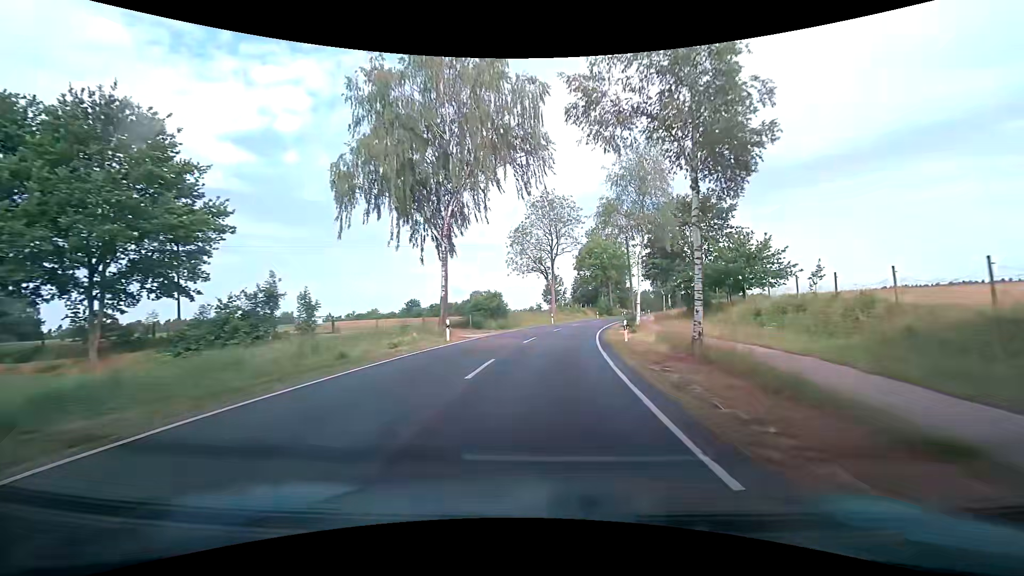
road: secondary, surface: asphalt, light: Day
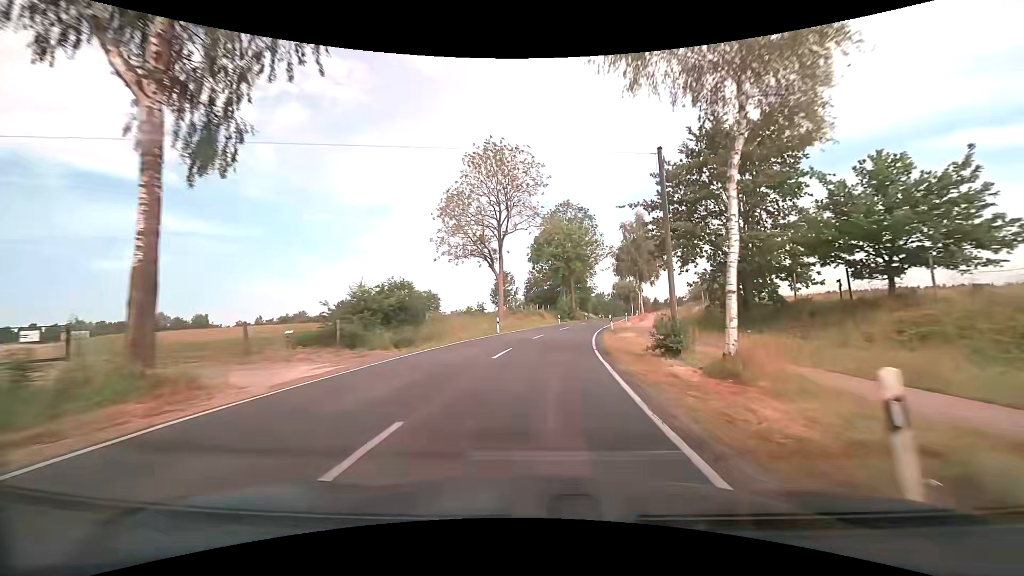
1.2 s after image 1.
(+1.1, +19.8) m; +6°
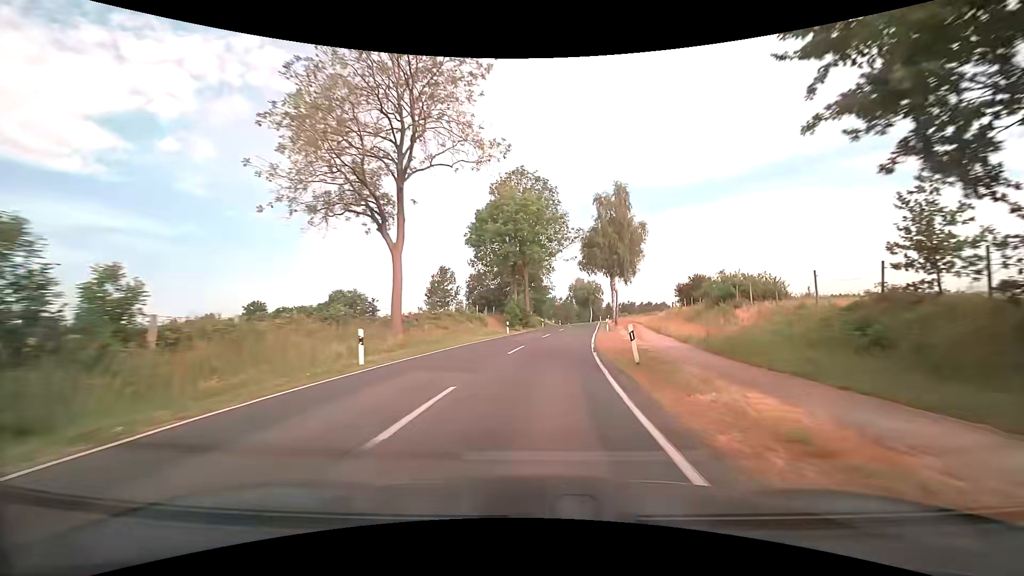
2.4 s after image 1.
(+1.0, +20.5) m; +6°
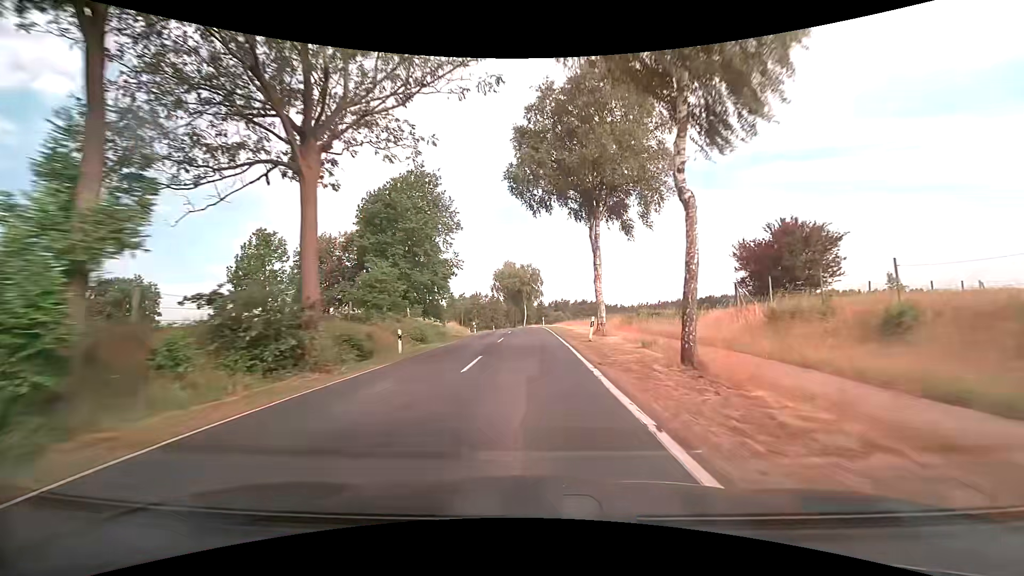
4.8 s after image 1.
(+3.8, +42.2) m; +9°
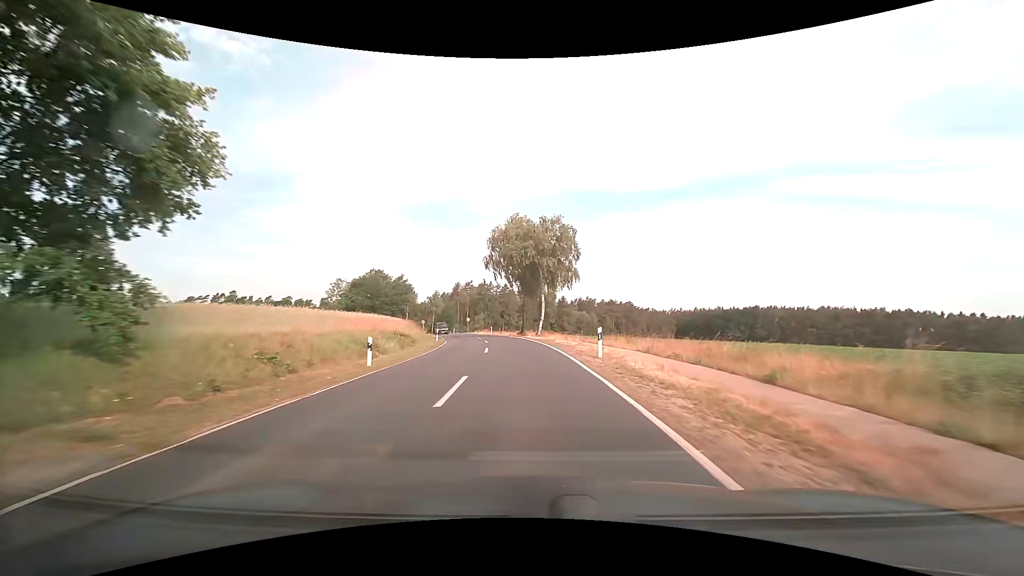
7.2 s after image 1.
(-0.7, +40.7) m; -3°
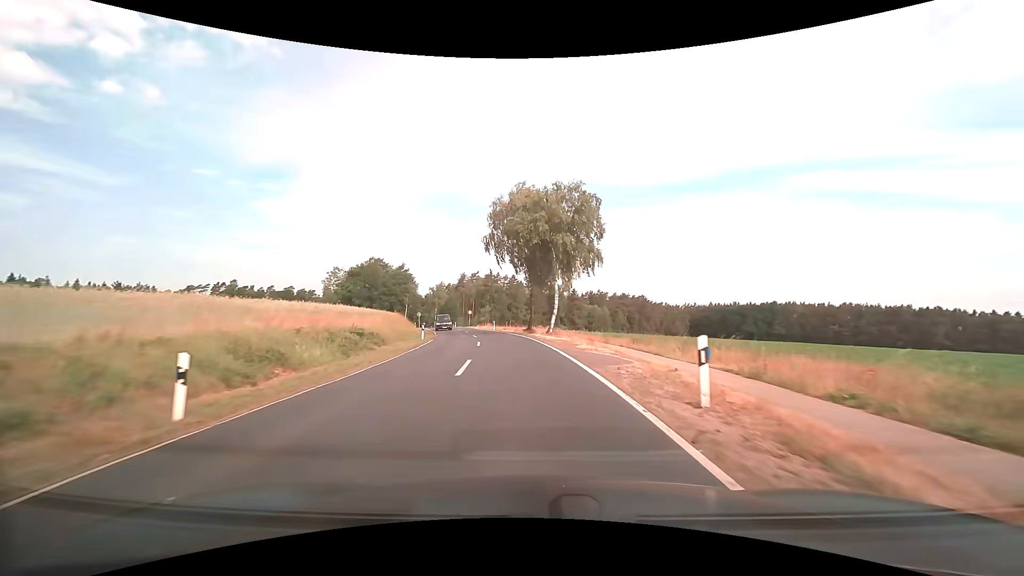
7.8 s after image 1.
(0.0, +9.7) m; -1°
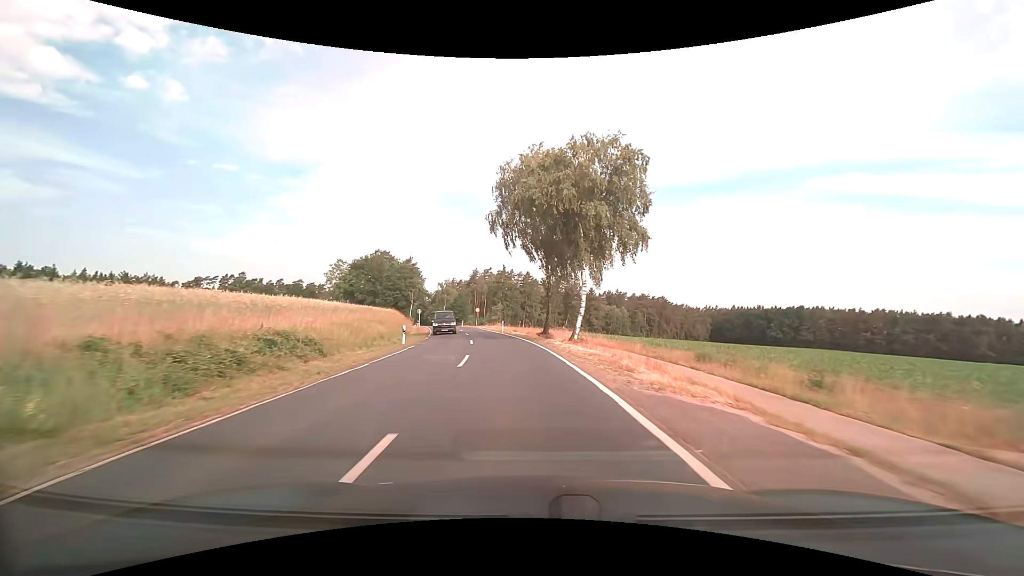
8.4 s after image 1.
(-0.1, +9.5) m; -2°
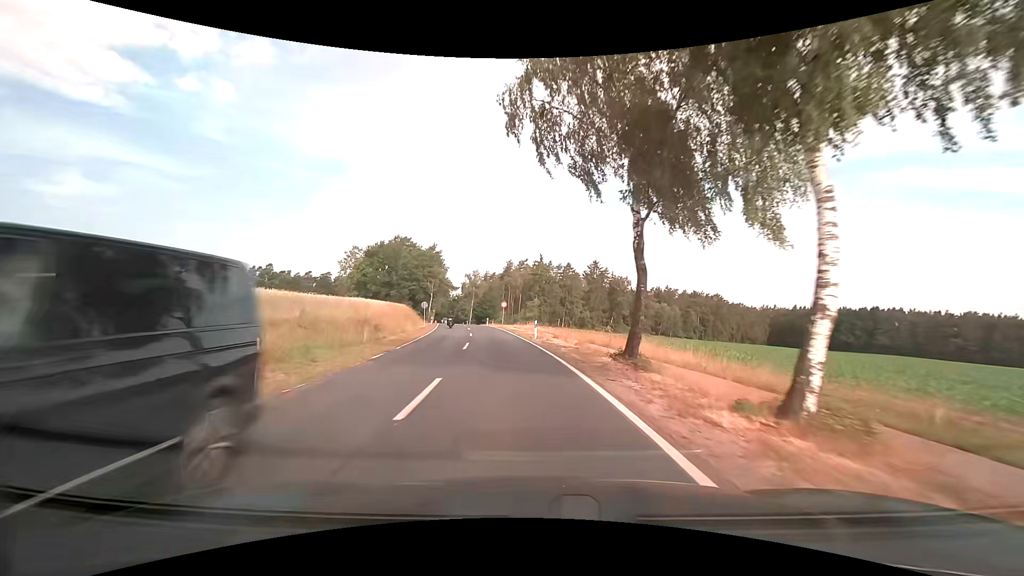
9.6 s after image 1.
(-0.7, +18.5) m; -4°
(0, +10) (-1, +20) (-2, +30) (-3, +40) (-5, +50) (-7, +60) (-8, +69) (-10, +79) (-12, +89) (-14, +99) m
